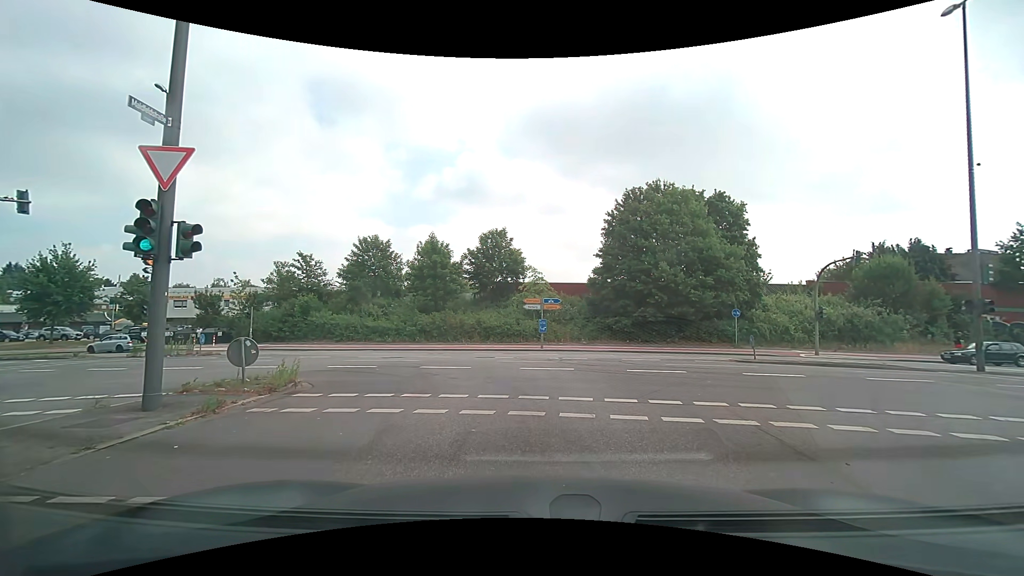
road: secondary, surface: asphalt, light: Day
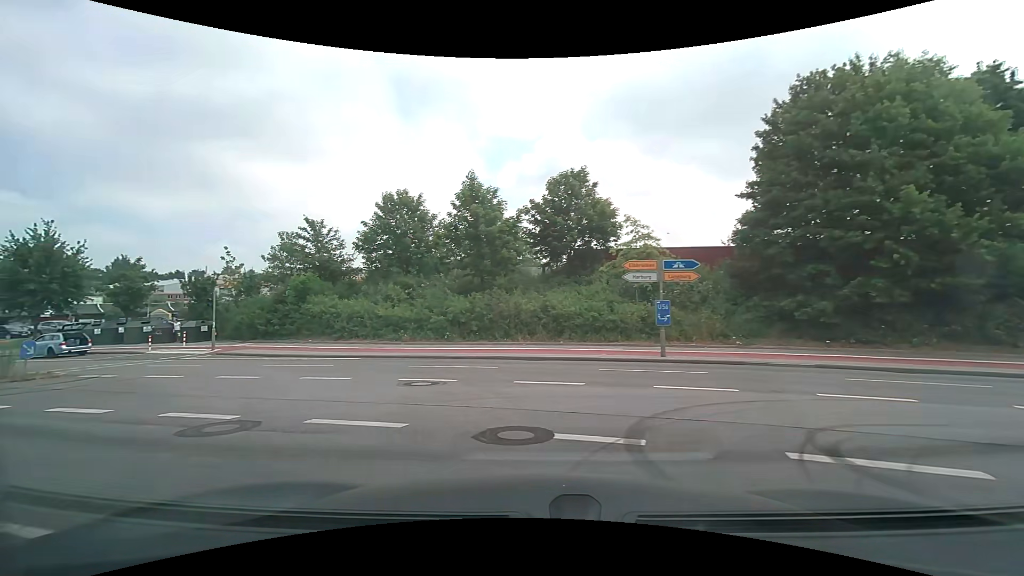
(-0.6, +16.9) m; -9°
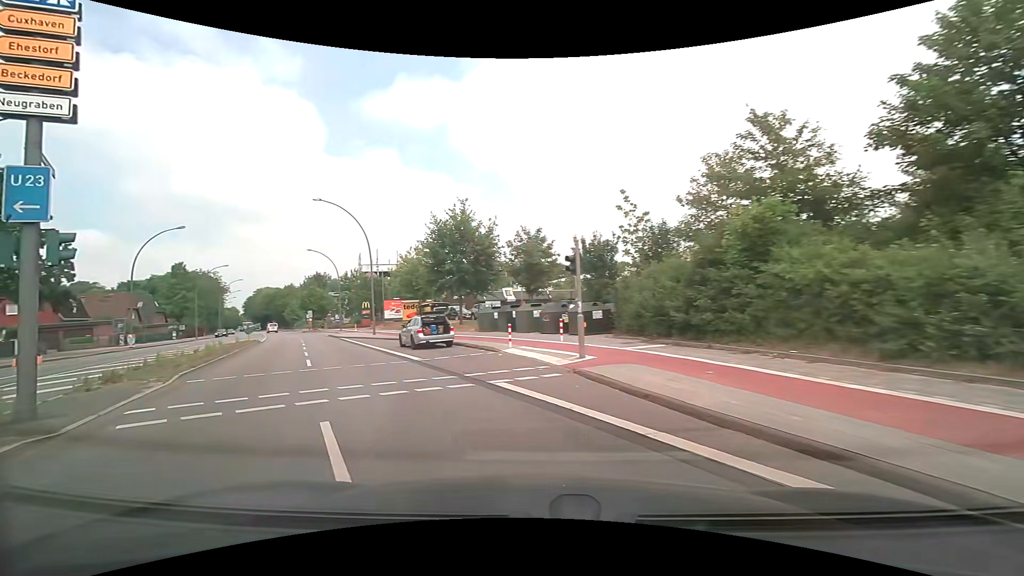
(-7.5, +17.7) m; -46°
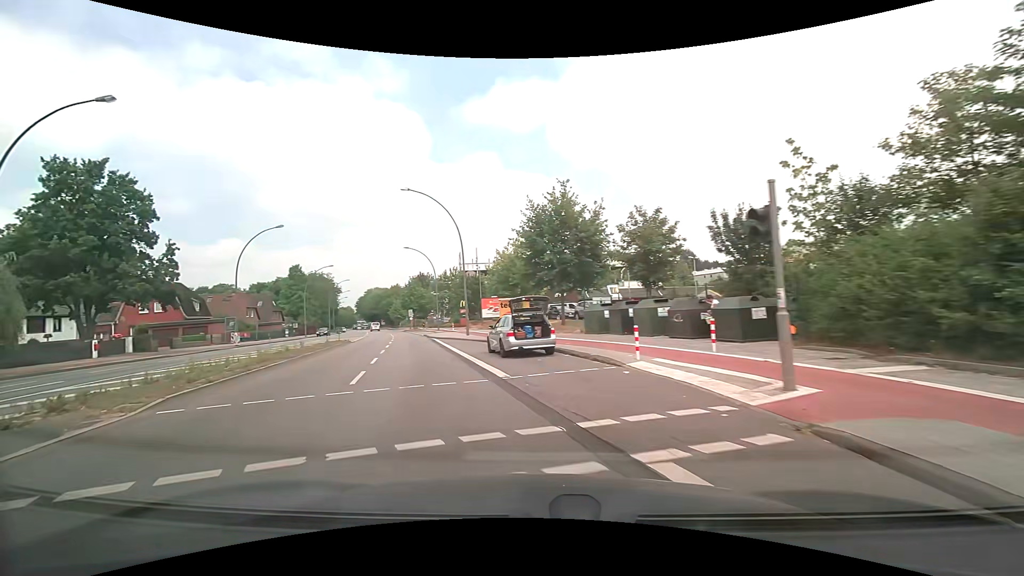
(-0.6, +5.7) m; -13°
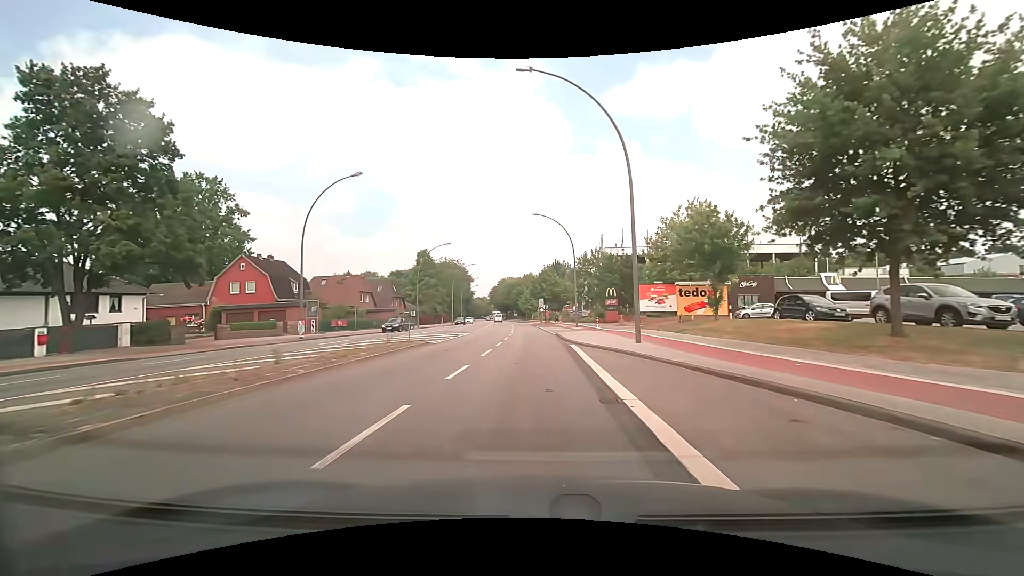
(-3.5, +19.2) m; -15°
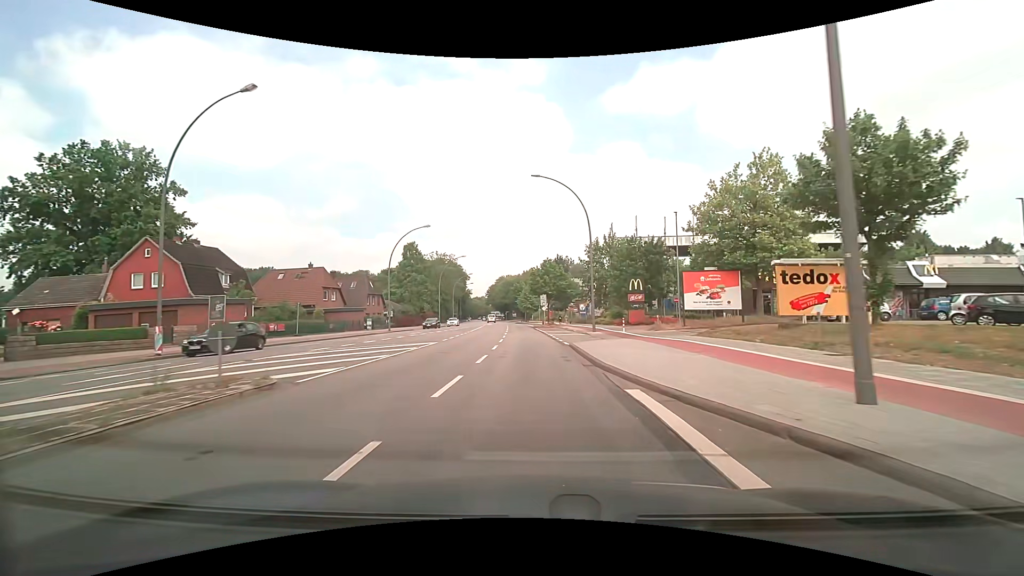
(-0.1, +14.4) m; 0°
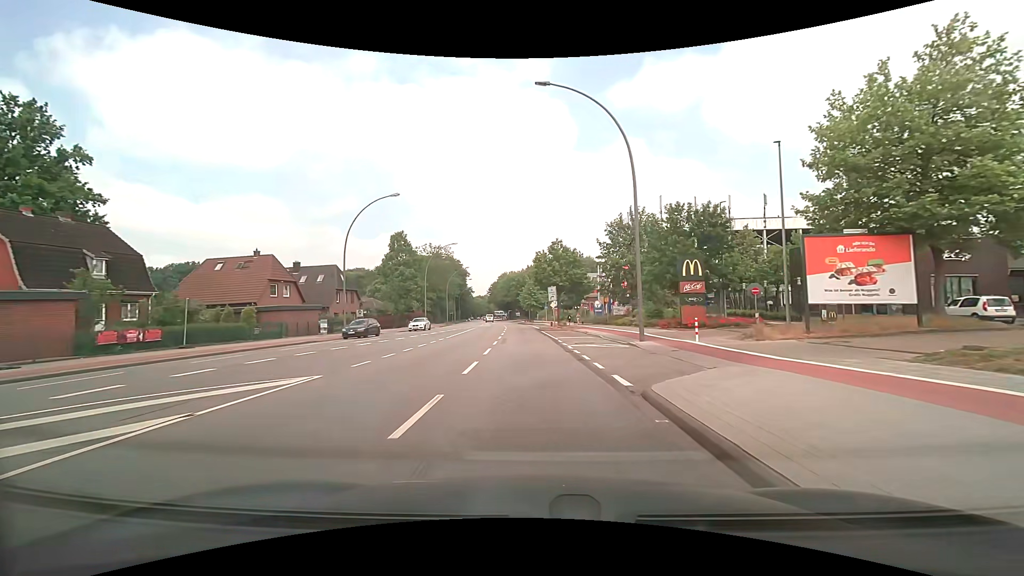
(0.0, +14.9) m; -1°
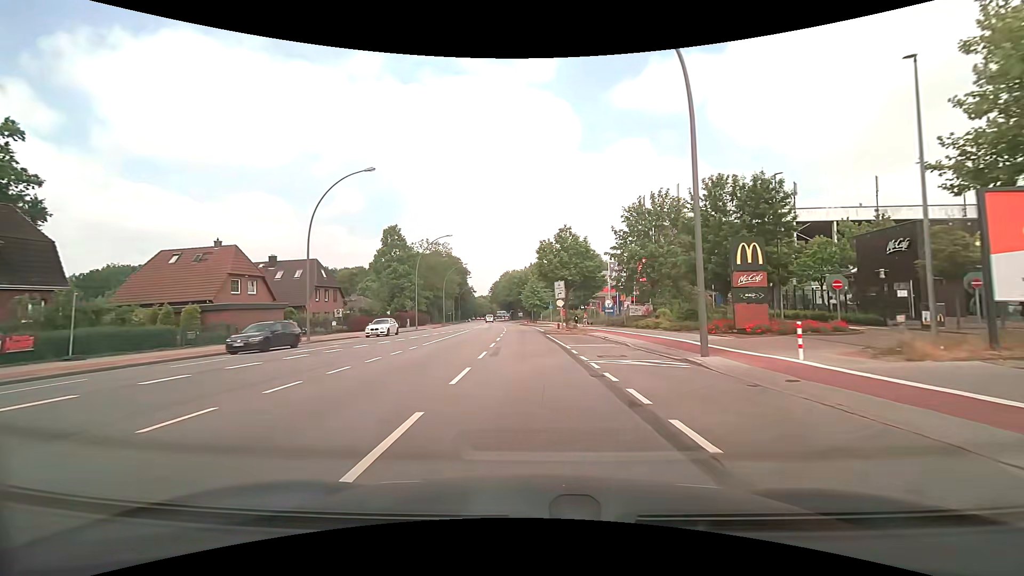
(0.0, +7.6) m; 0°
(0, +10) (0, +20) (-1, +30) (-1, +40) (-2, +50) (-2, +60) (-3, +70) (-4, +80) (-5, +90) (-6, +100) m
